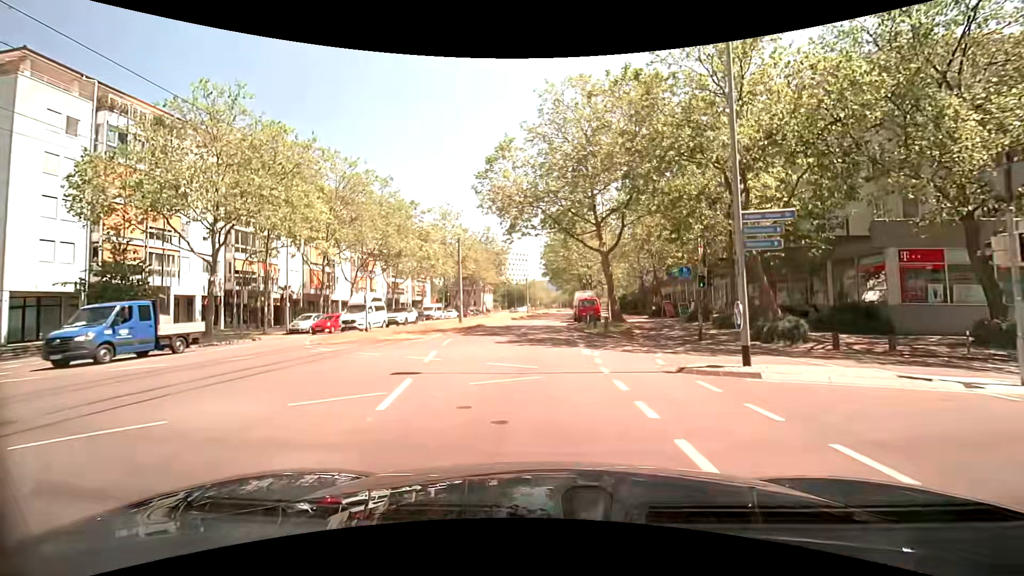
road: tertiary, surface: asphalt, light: Day
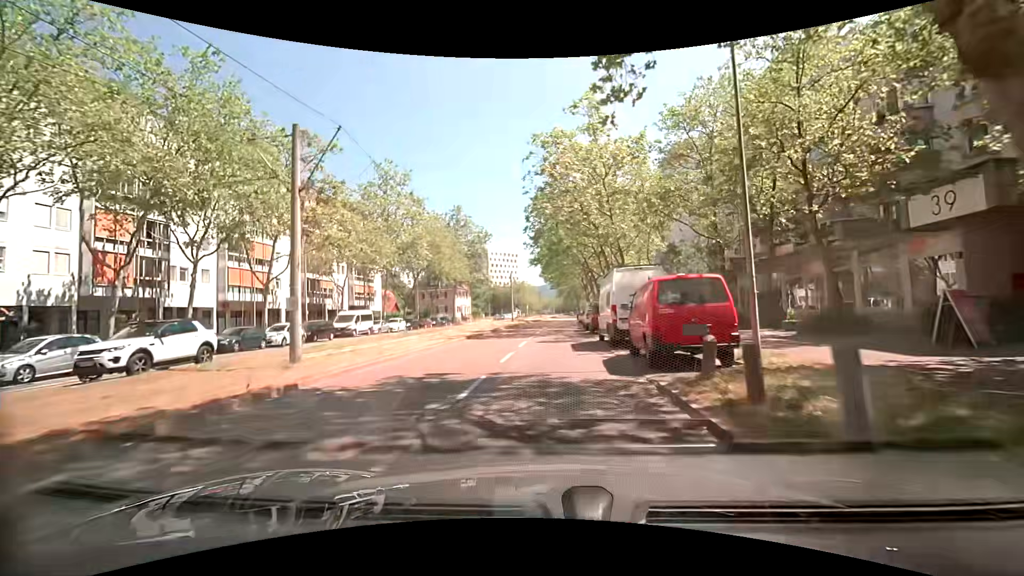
(-0.2, +28.0) m; 0°
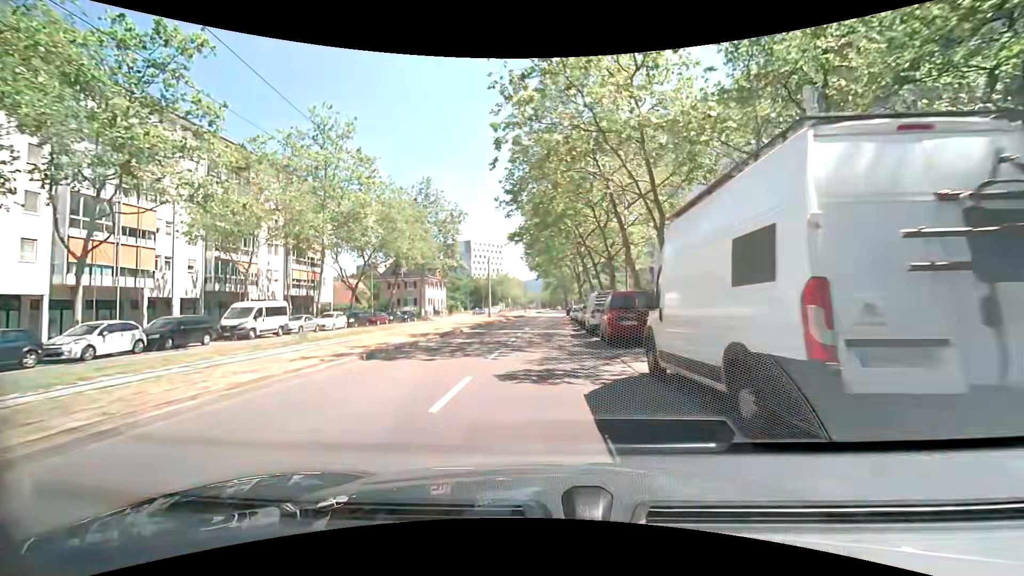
(+0.2, +13.3) m; +2°
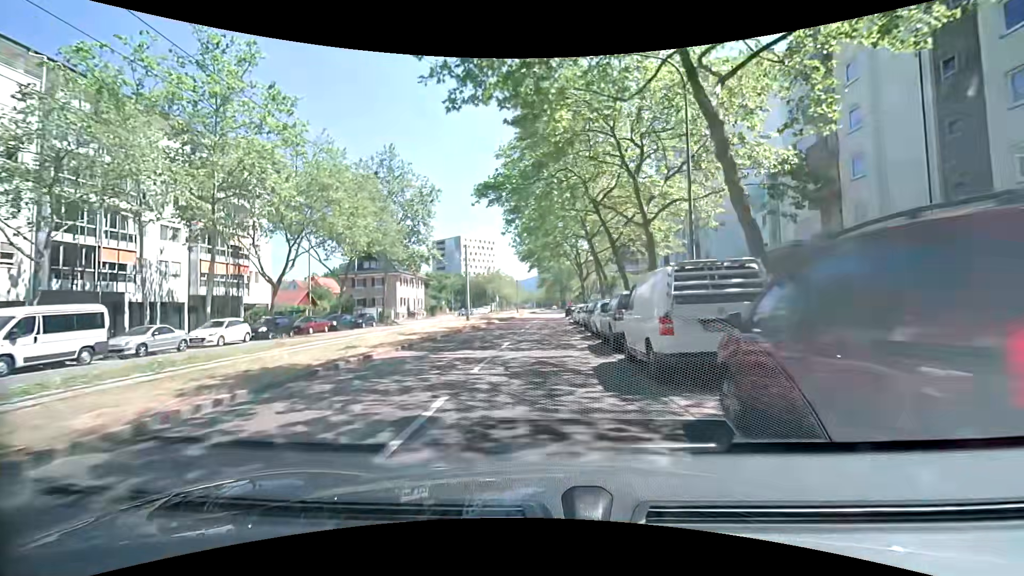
(+0.1, +13.8) m; +1°
(0, +10) (0, +20) (0, +30) (0, +40) (0, +50) (0, +60) (0, +70) (0, +80) (+1, +90) (+1, +100) m
